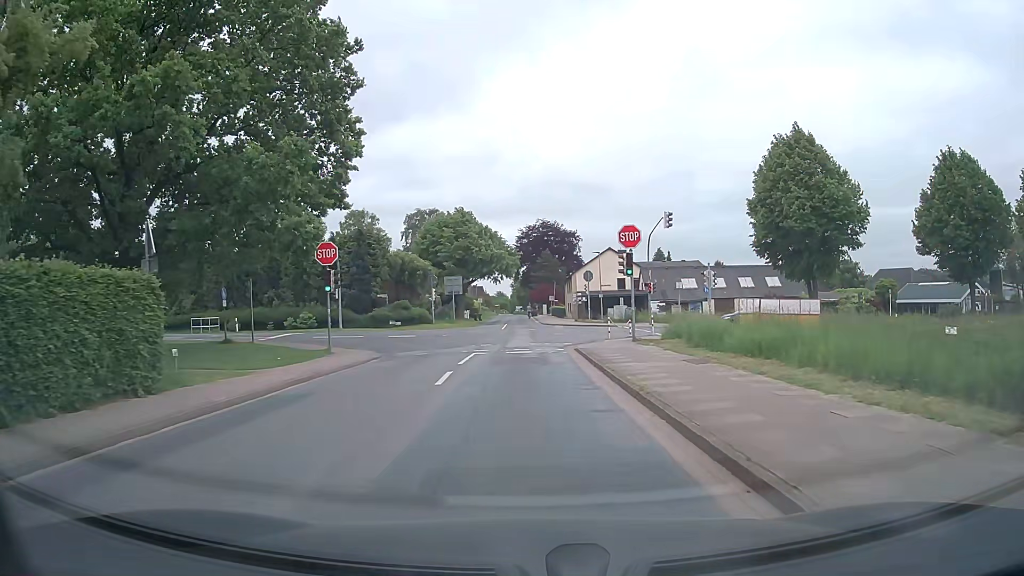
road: tertiary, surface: asphalt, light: Day
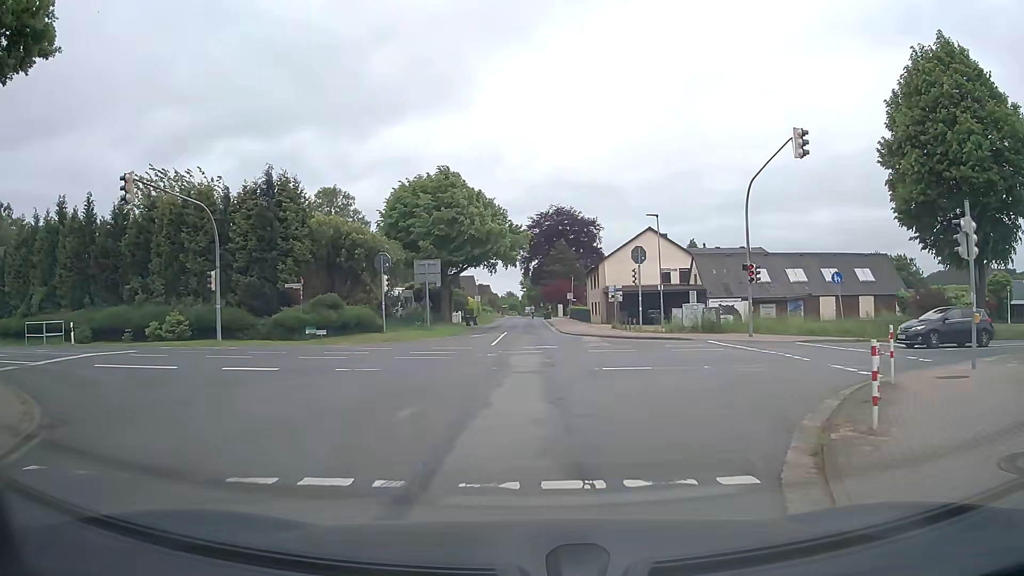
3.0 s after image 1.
(0.0, +22.2) m; -1°
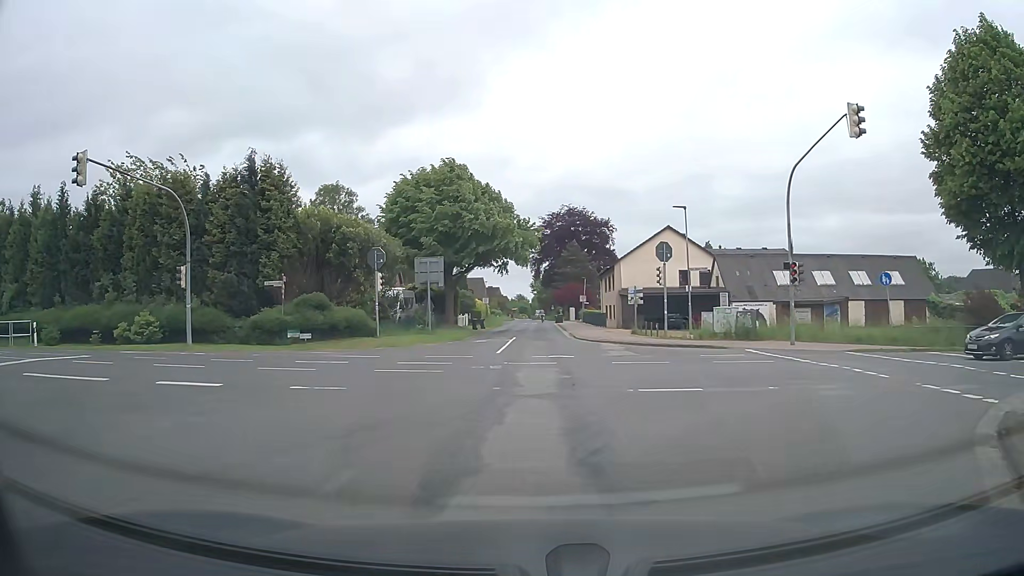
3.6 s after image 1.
(0.0, +3.9) m; -1°
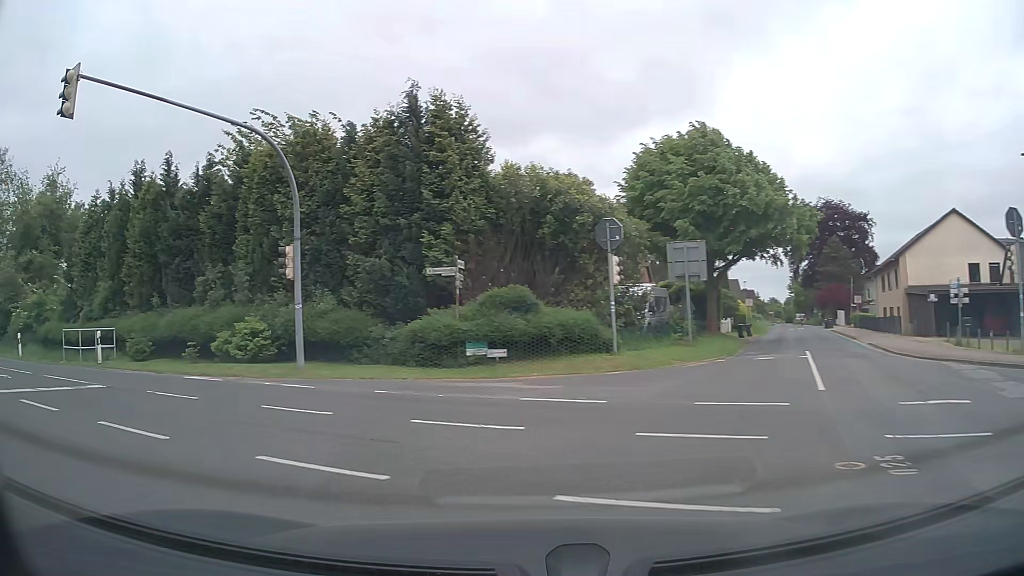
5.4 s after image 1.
(-1.0, +10.6) m; -18°
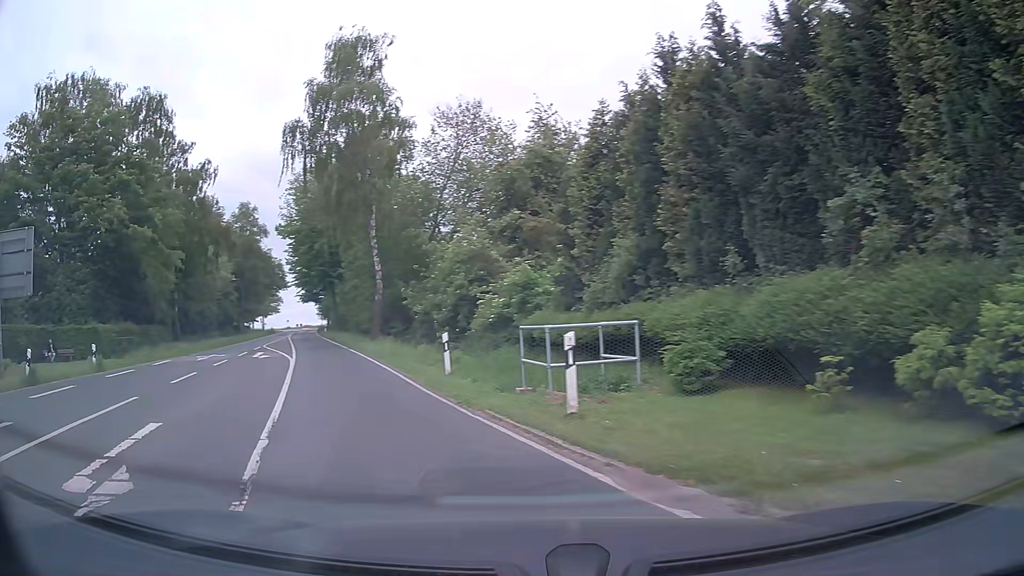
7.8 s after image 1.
(-6.5, +12.7) m; -51°
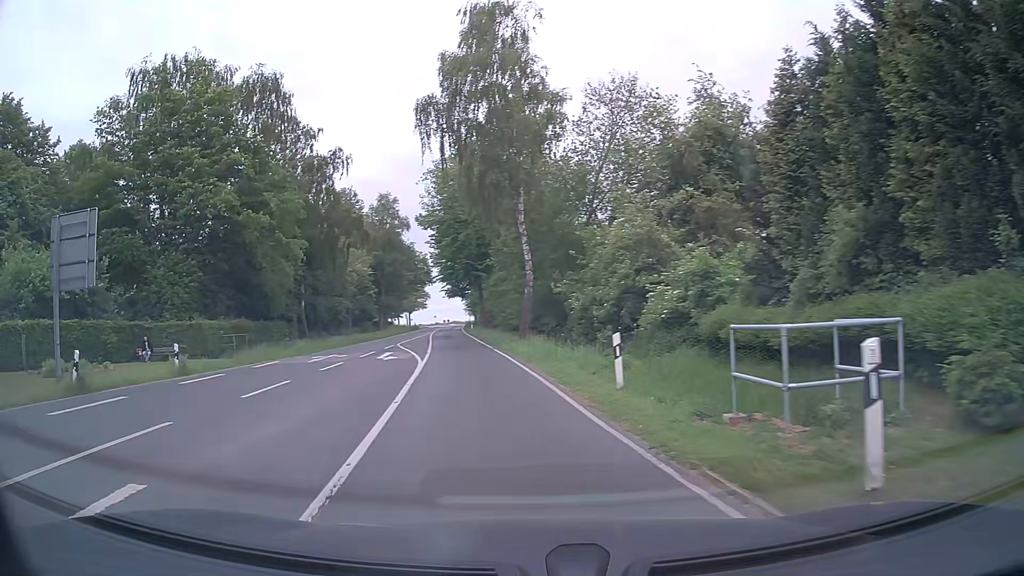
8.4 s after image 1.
(-0.5, +4.3) m; -13°
